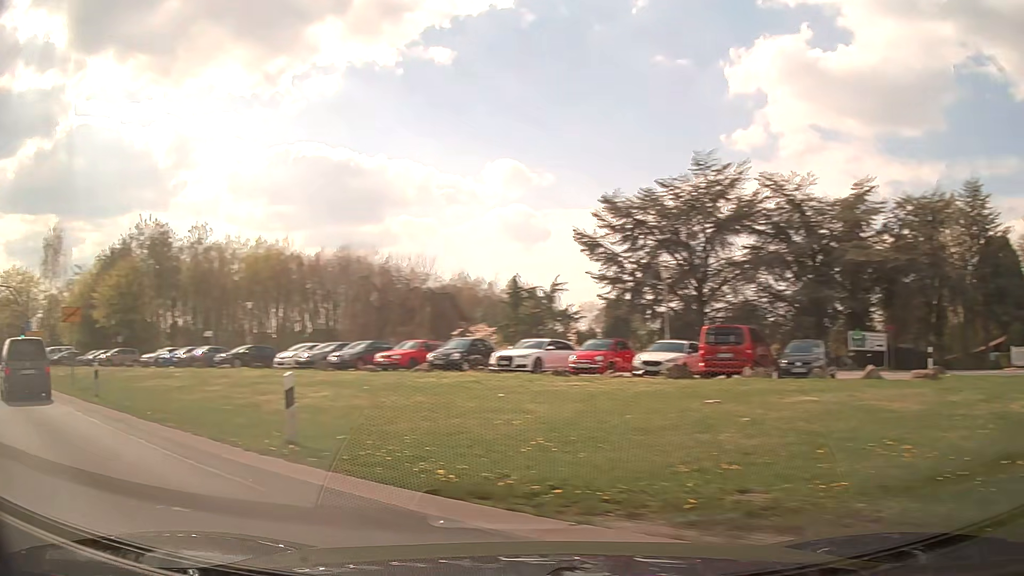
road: primary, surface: asphalt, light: Day
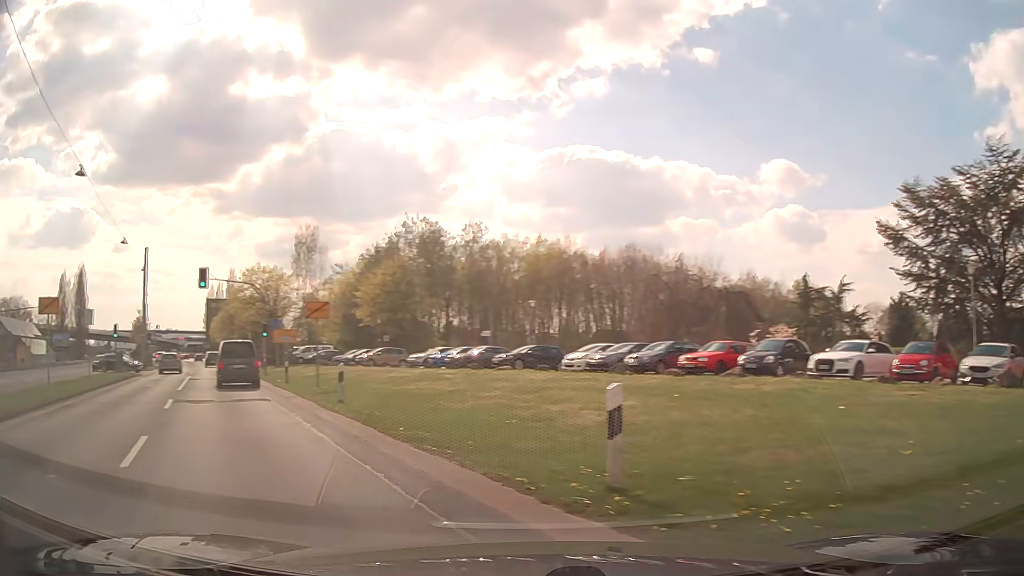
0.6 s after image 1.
(-0.8, +3.3) m; -23°
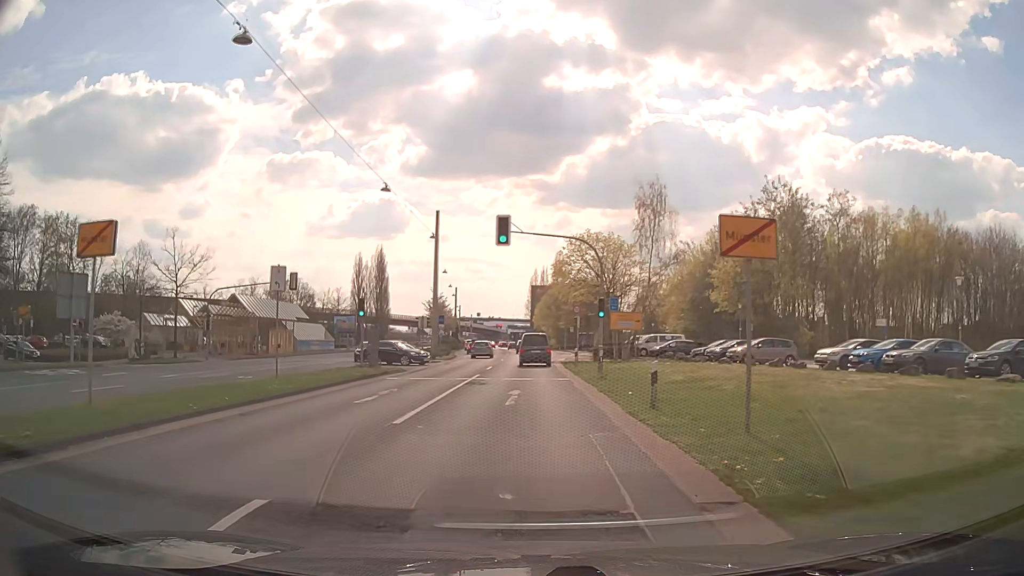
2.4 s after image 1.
(-5.8, +14.4) m; -30°
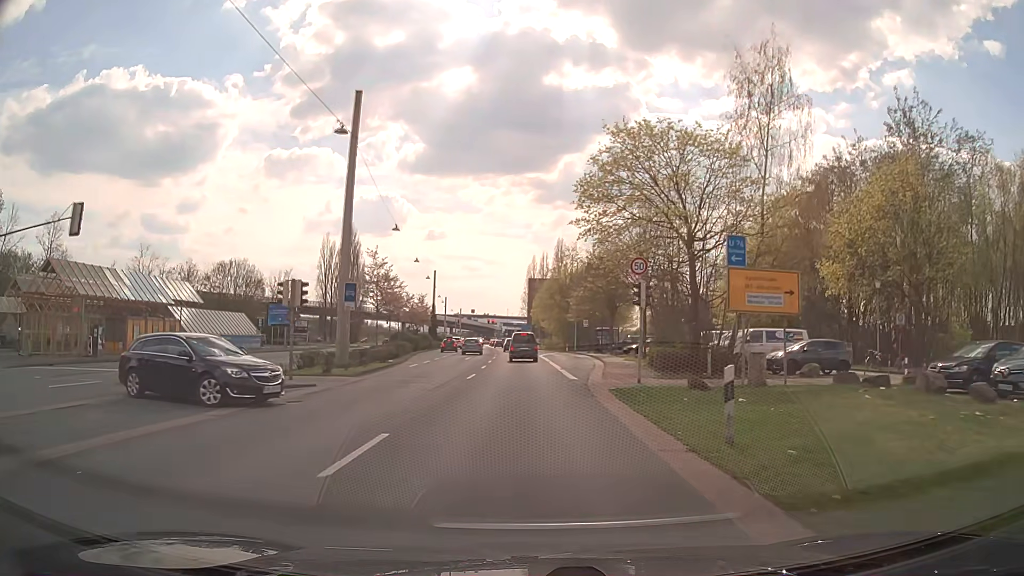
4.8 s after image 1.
(-0.3, +27.9) m; 0°
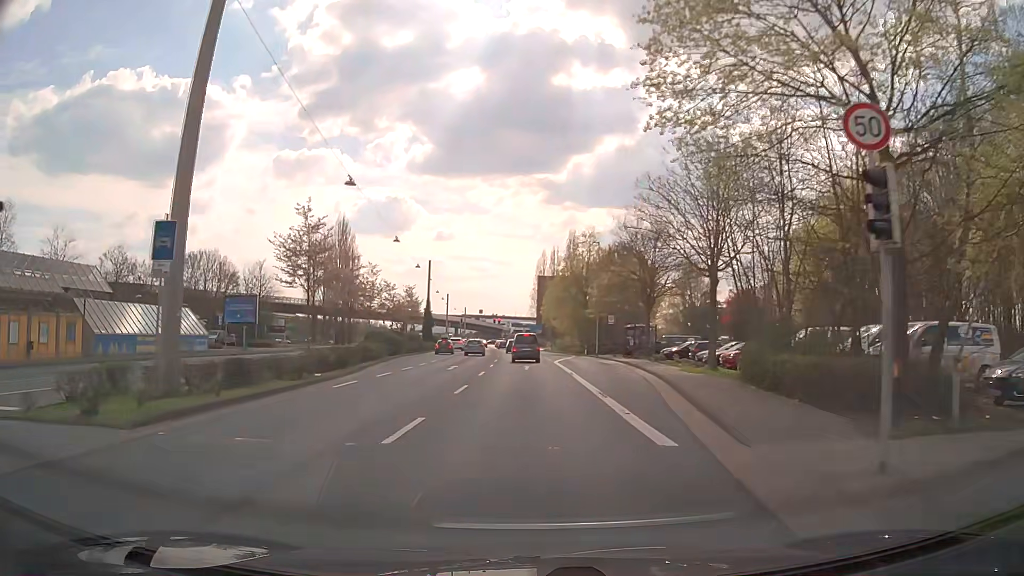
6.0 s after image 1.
(0.0, +14.9) m; 0°
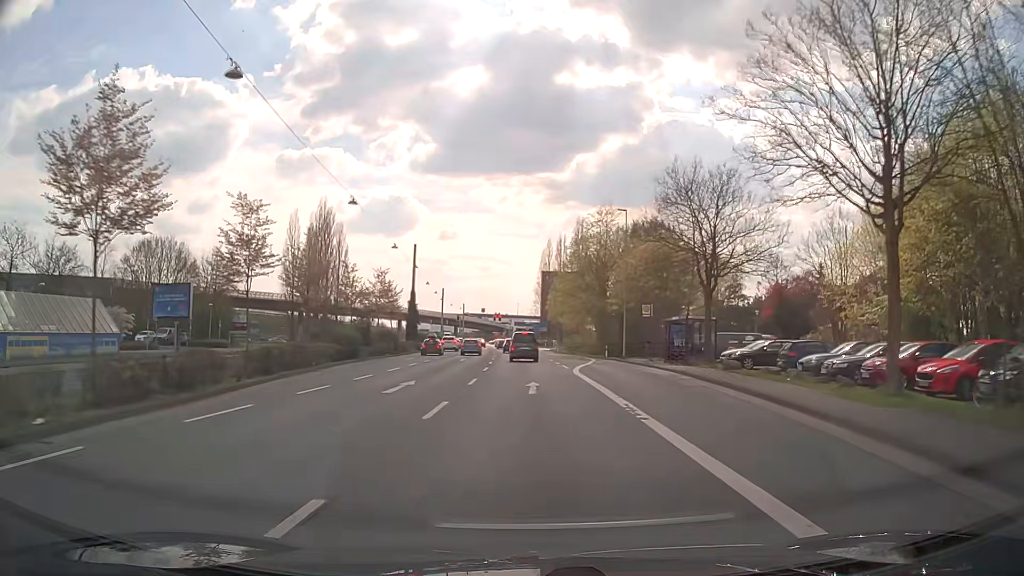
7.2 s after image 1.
(-0.1, +15.1) m; 0°
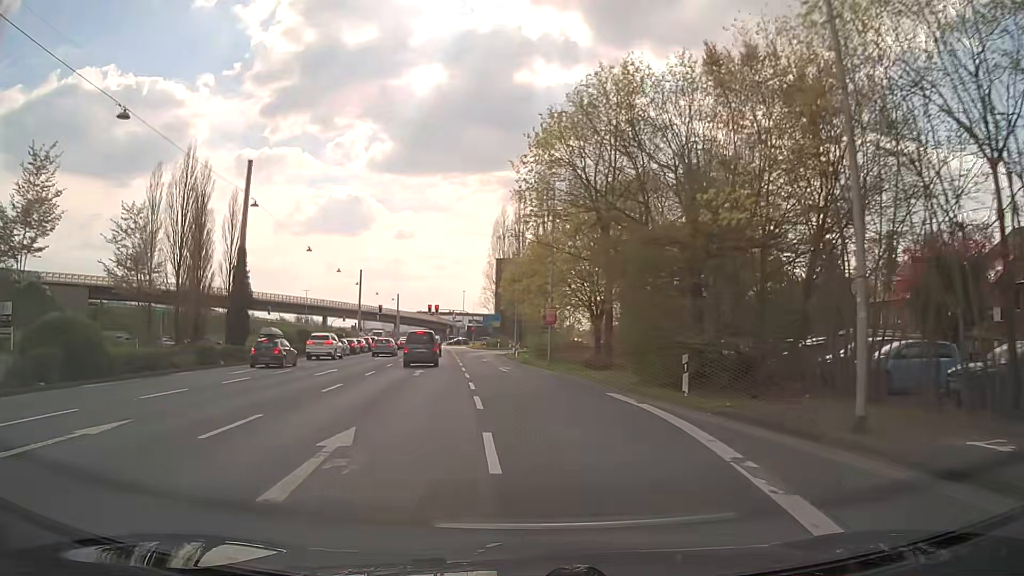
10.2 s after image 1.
(+1.3, +37.9) m; +4°
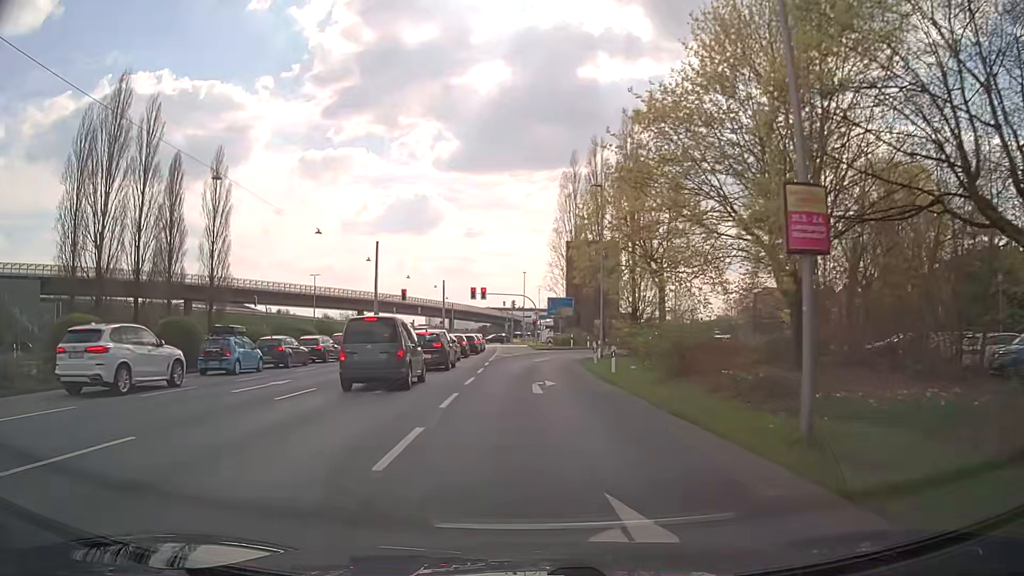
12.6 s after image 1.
(-1.3, +30.5) m; -6°
